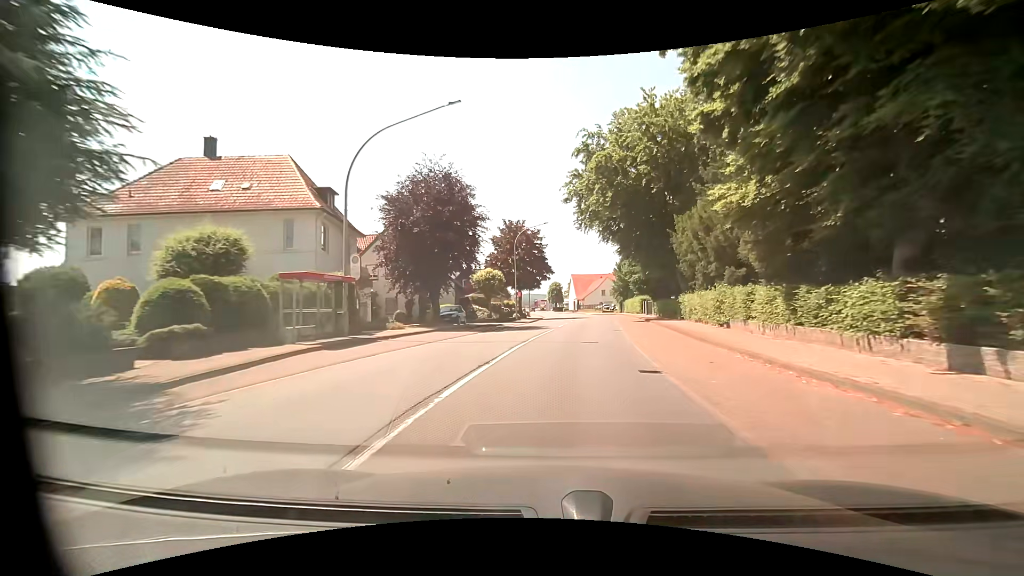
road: primary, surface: asphalt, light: Day
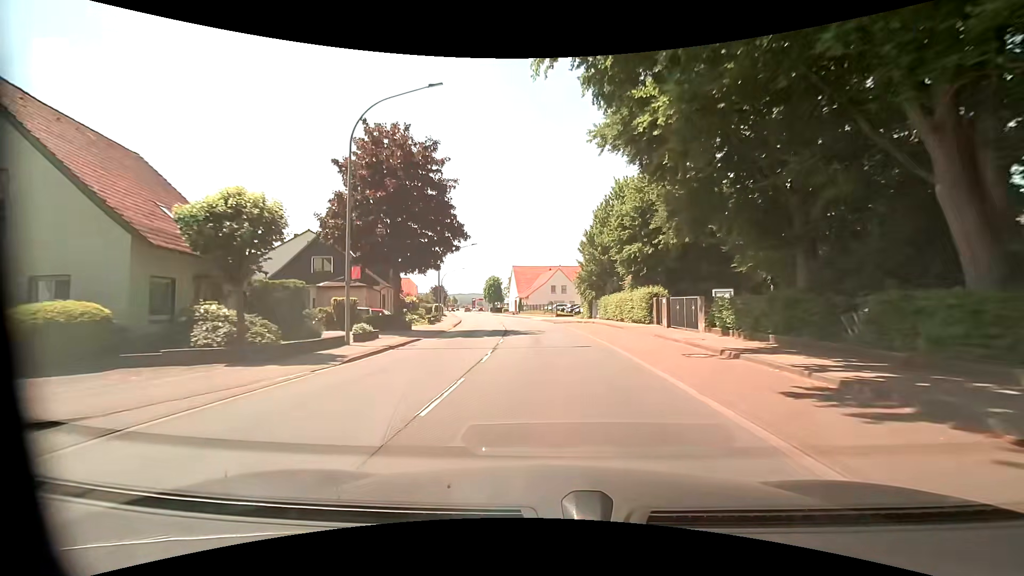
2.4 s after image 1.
(+2.9, +31.4) m; +8°
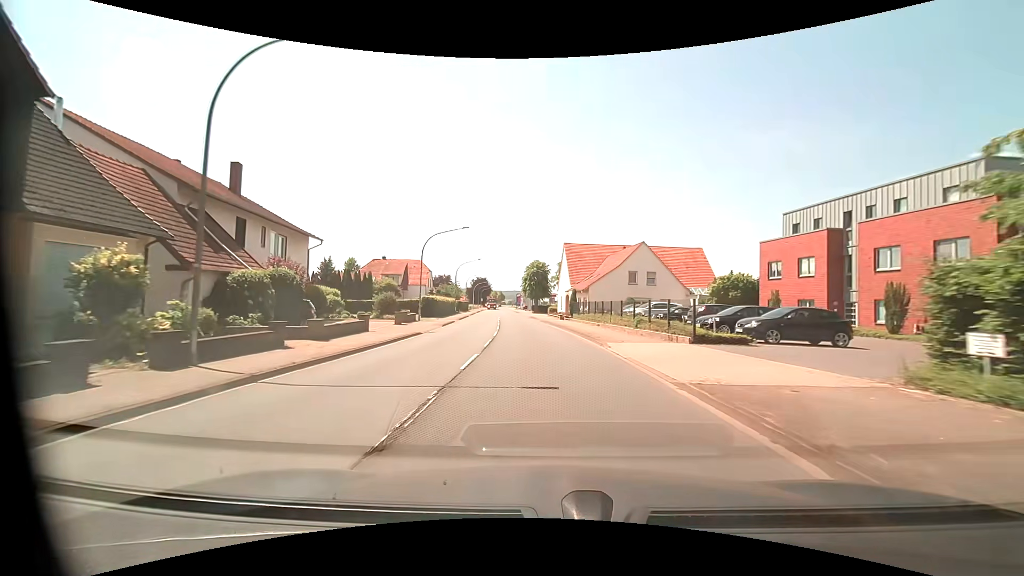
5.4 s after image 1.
(-1.9, +38.5) m; -6°
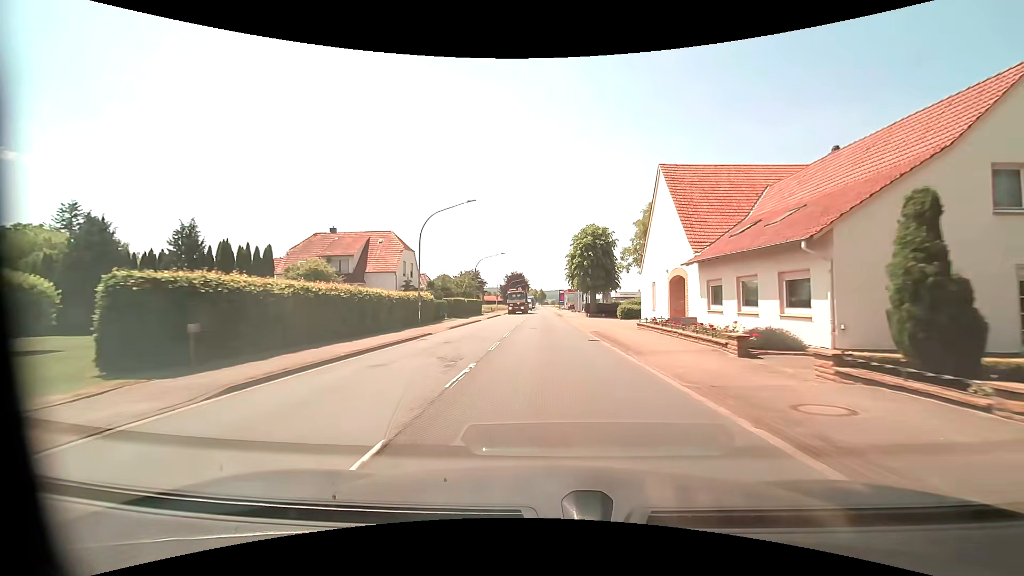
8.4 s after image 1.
(-2.1, +39.5) m; -5°
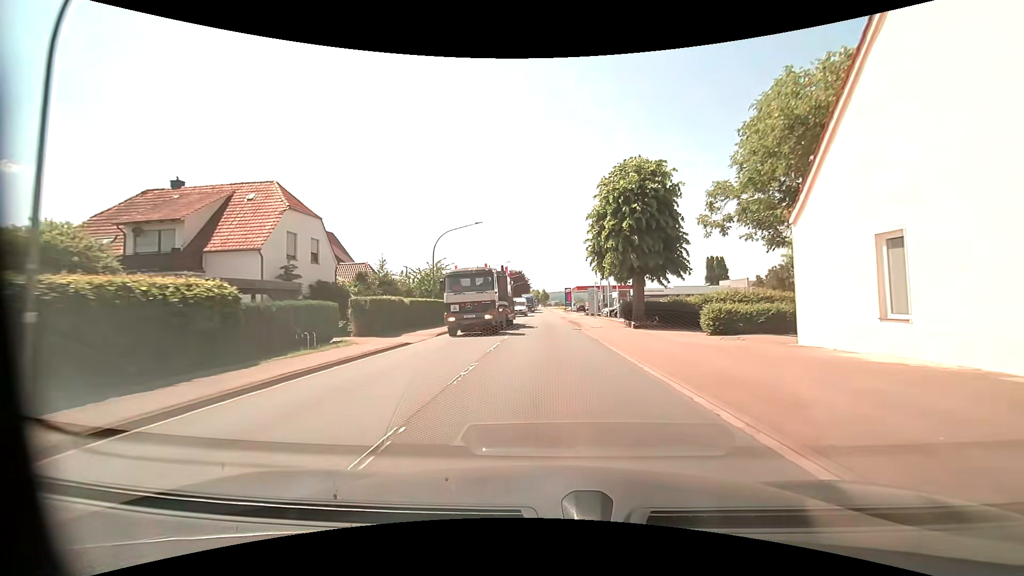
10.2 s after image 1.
(-0.1, +24.2) m; 0°
(0, +10) (0, +20) (0, +30) (0, +40) (0, +50) (0, +60) (0, +70) (0, +80) (-1, +90) (-1, +100) m
